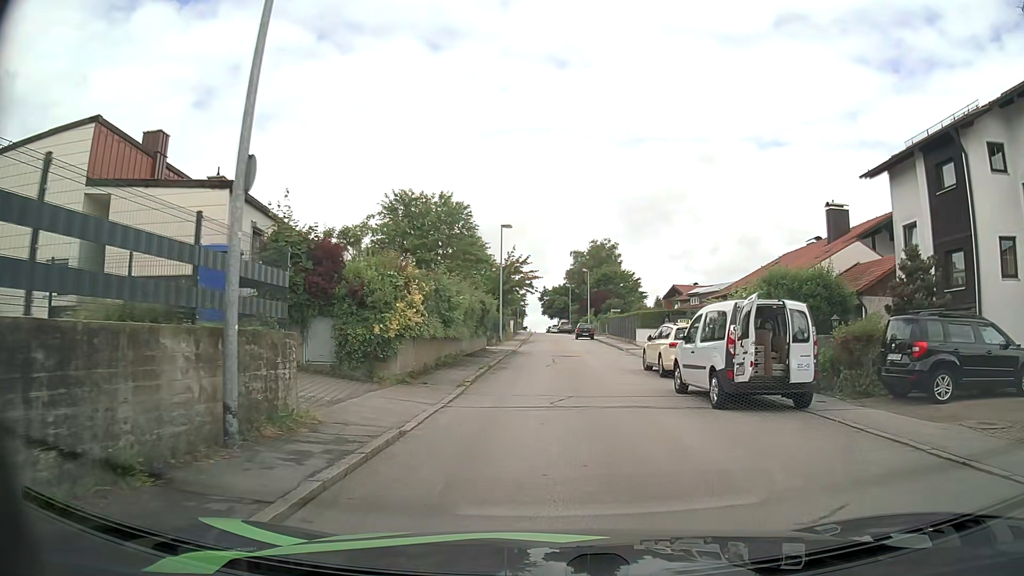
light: Day
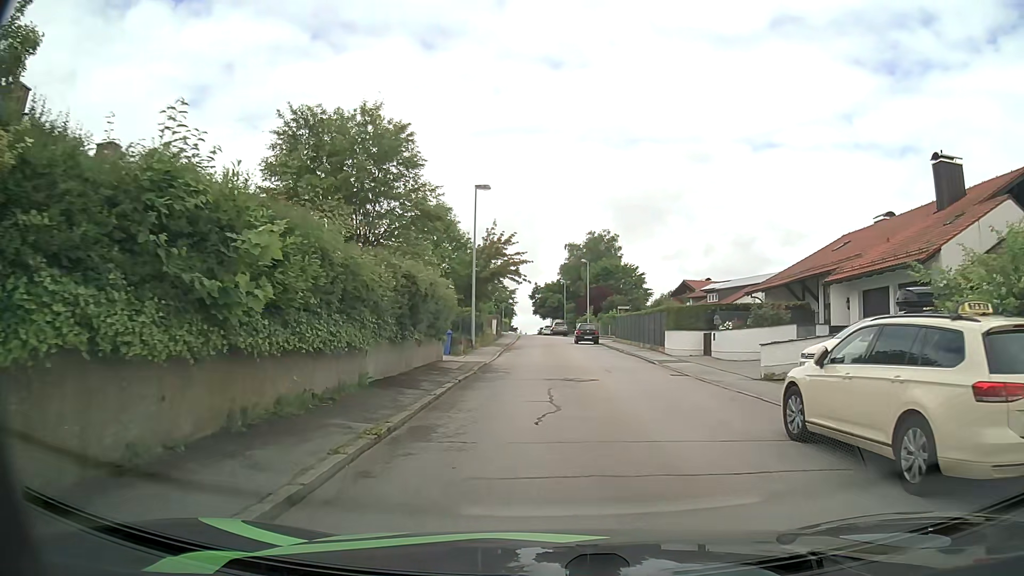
(0.0, +13.3) m; +1°
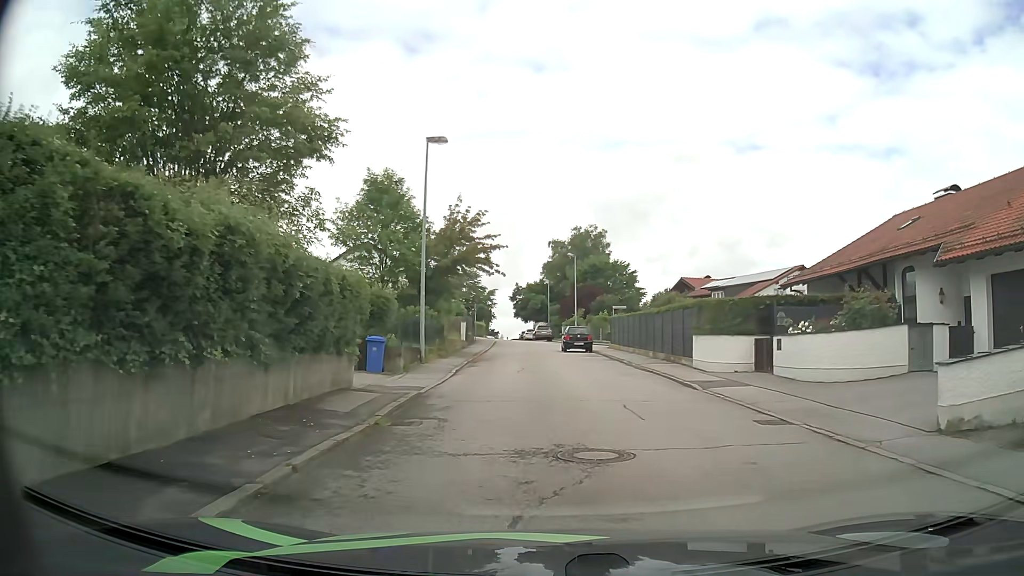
(+0.1, +9.4) m; +1°
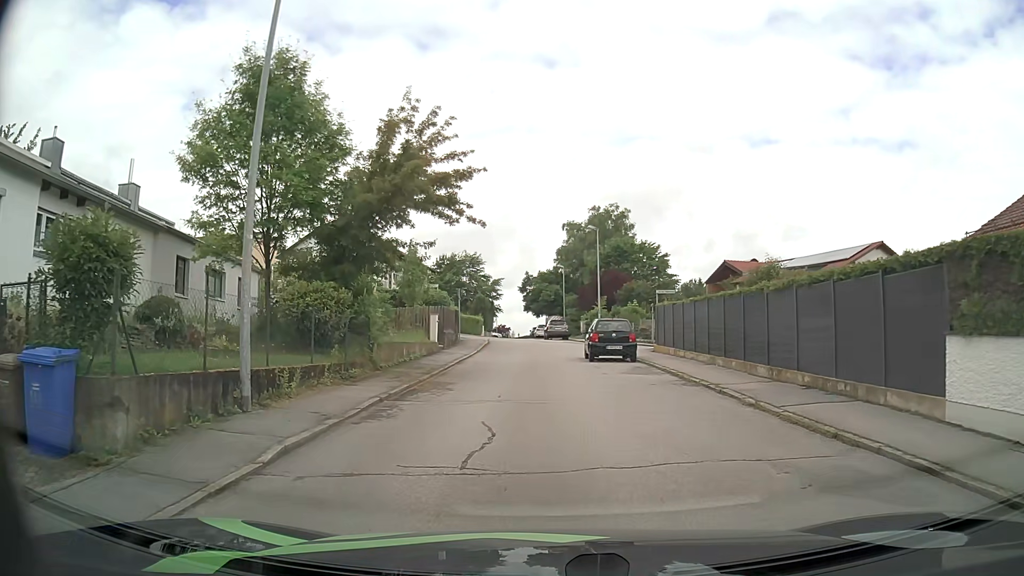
(+0.2, +14.6) m; -2°
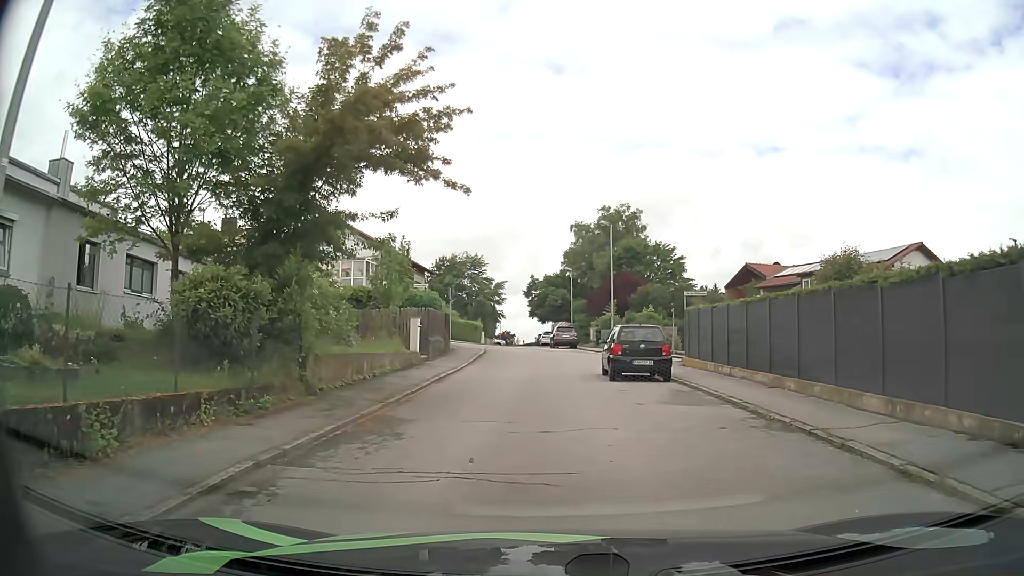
(0.0, +5.3) m; 0°
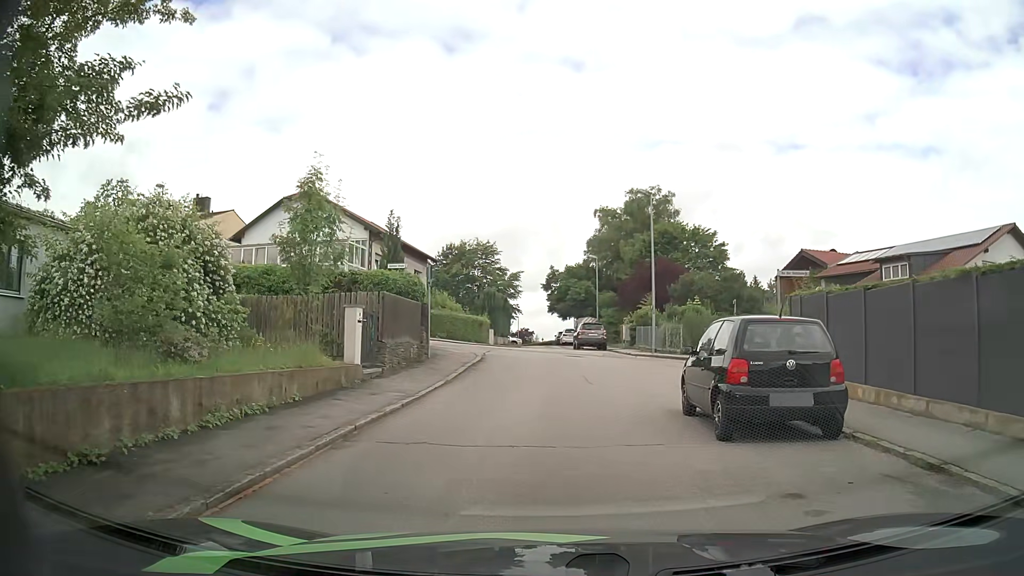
(0.0, +9.3) m; -1°
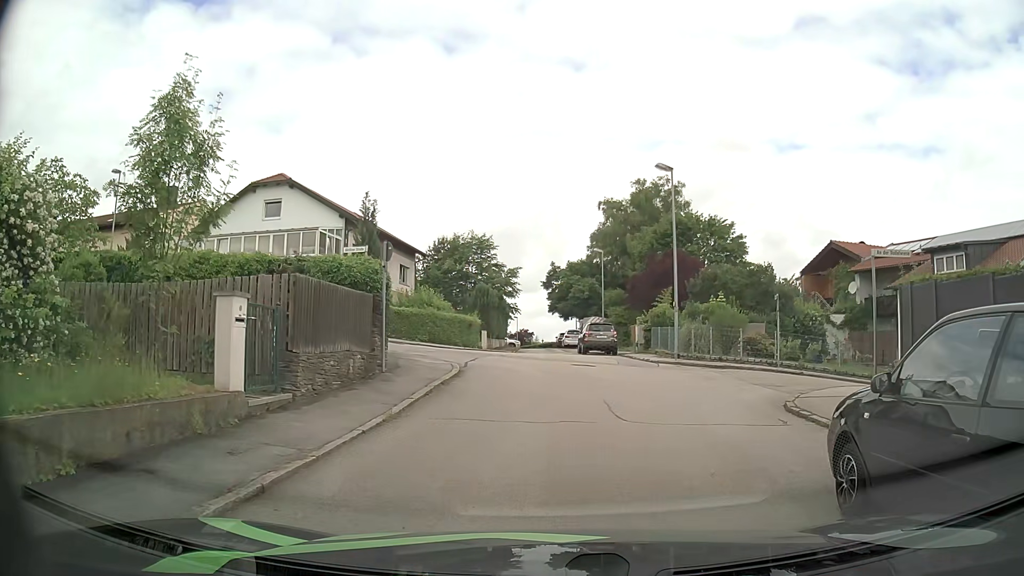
(-0.1, +5.6) m; +1°
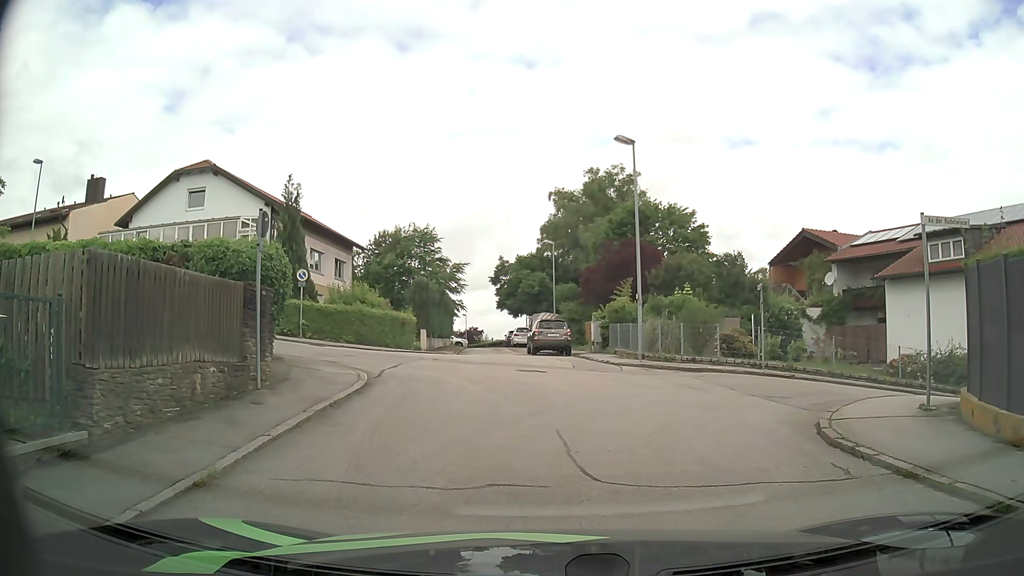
(+0.1, +3.7) m; +3°
